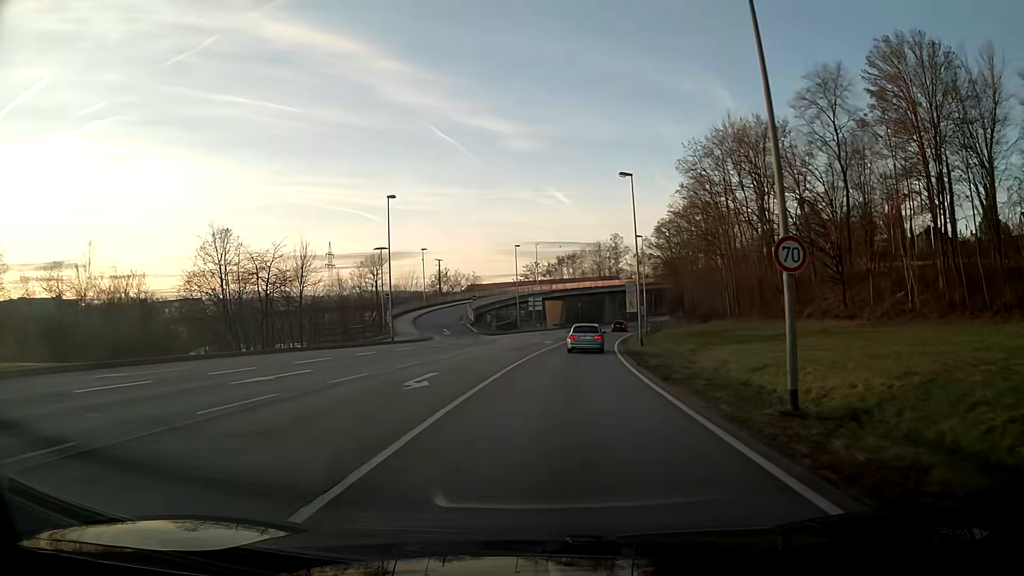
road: primary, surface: asphalt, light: Day
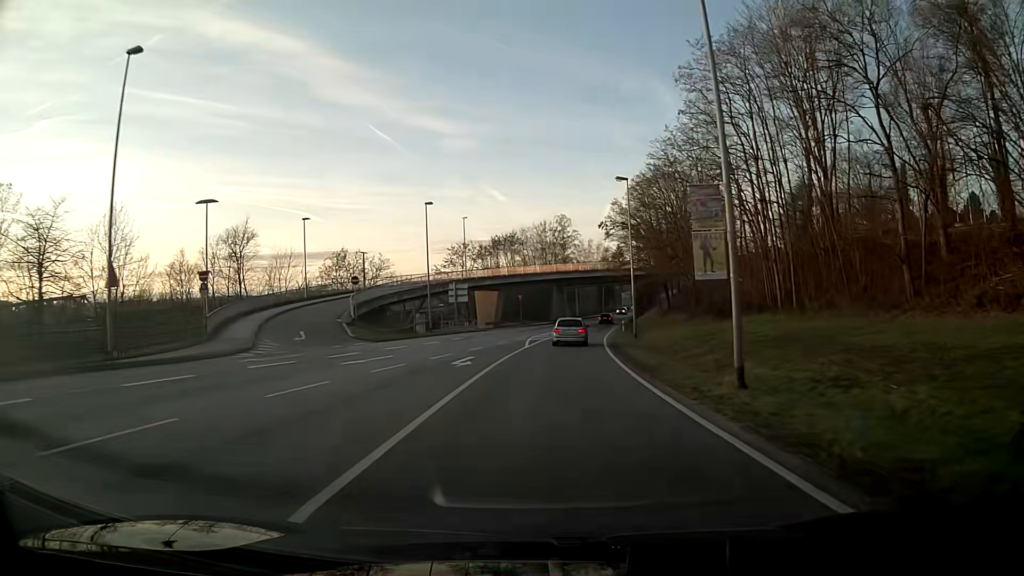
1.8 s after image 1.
(+1.3, +27.8) m; +5°
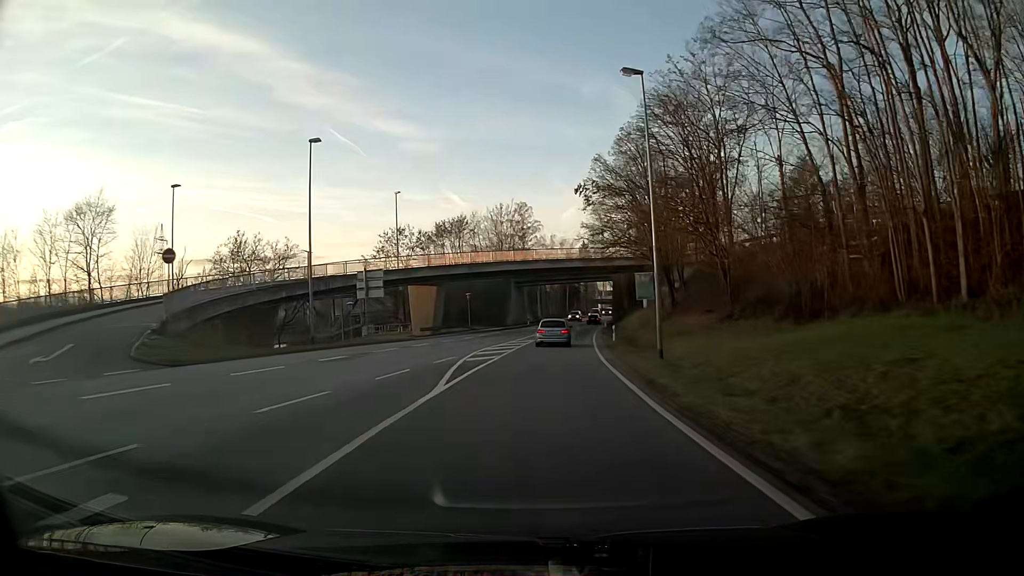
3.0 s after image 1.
(+0.6, +19.8) m; +3°
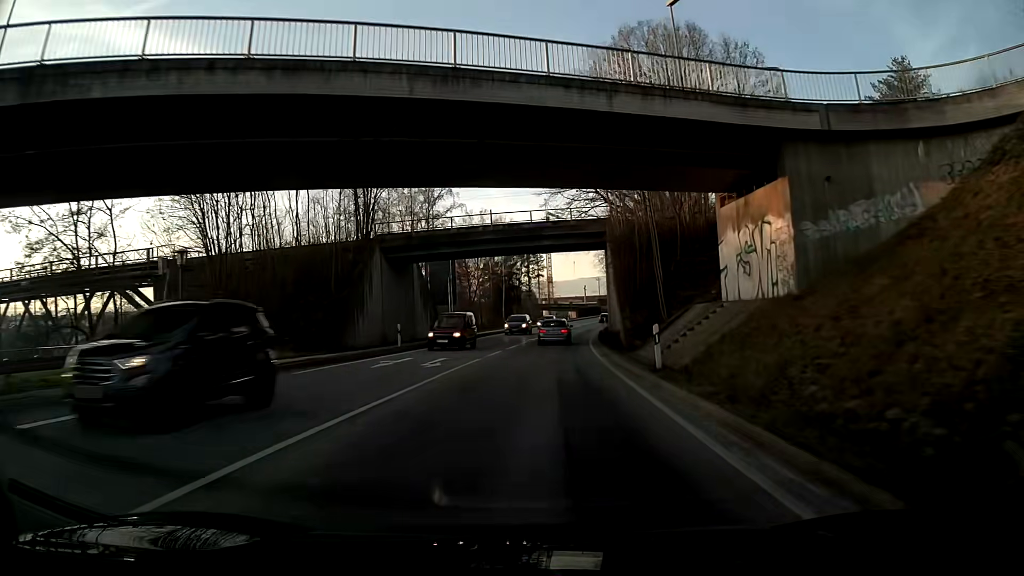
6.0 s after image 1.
(+2.0, +50.6) m; +4°
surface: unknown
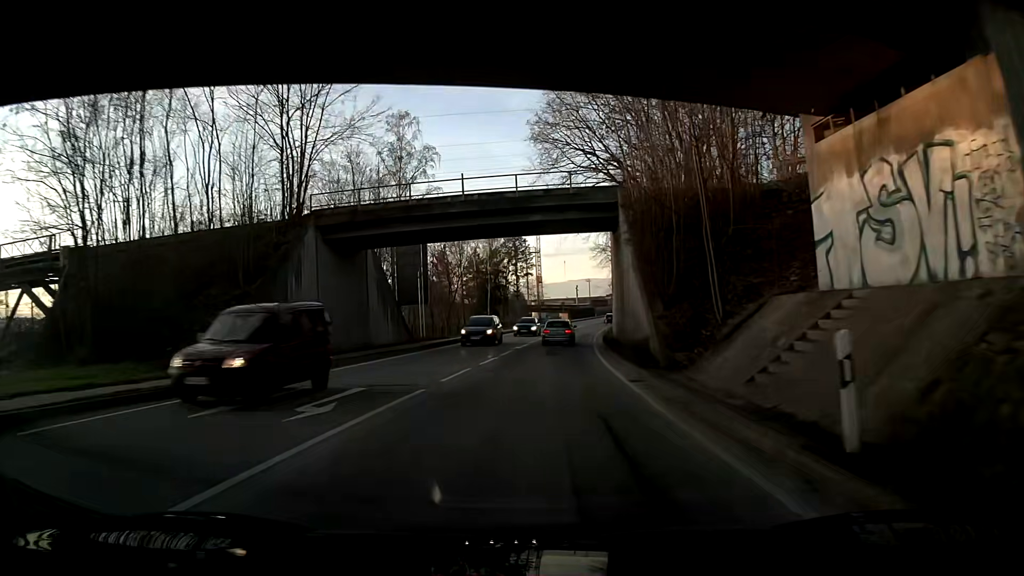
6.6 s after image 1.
(+0.1, +10.4) m; +1°
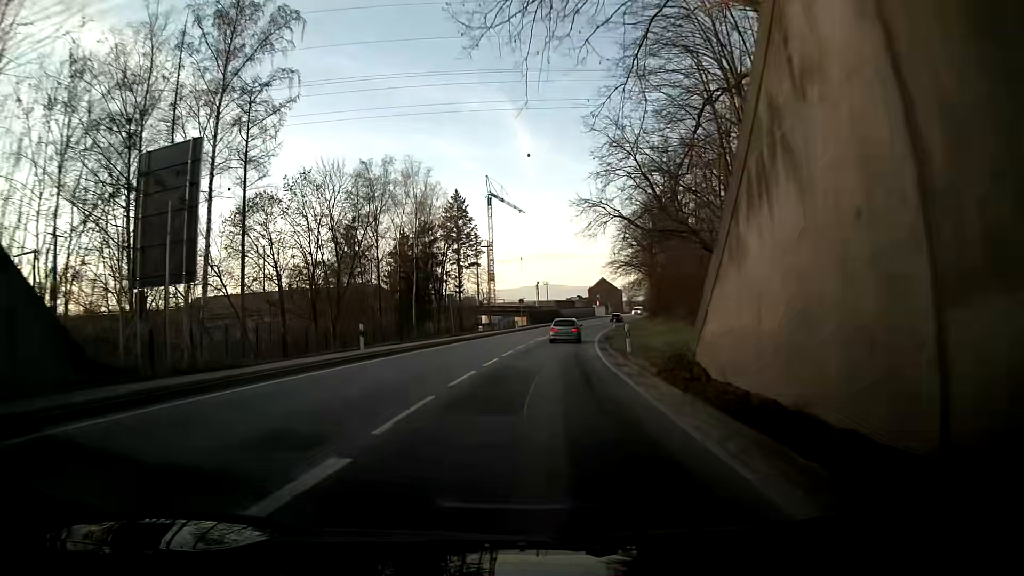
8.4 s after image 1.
(+1.5, +31.5) m; +6°
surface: asphalt
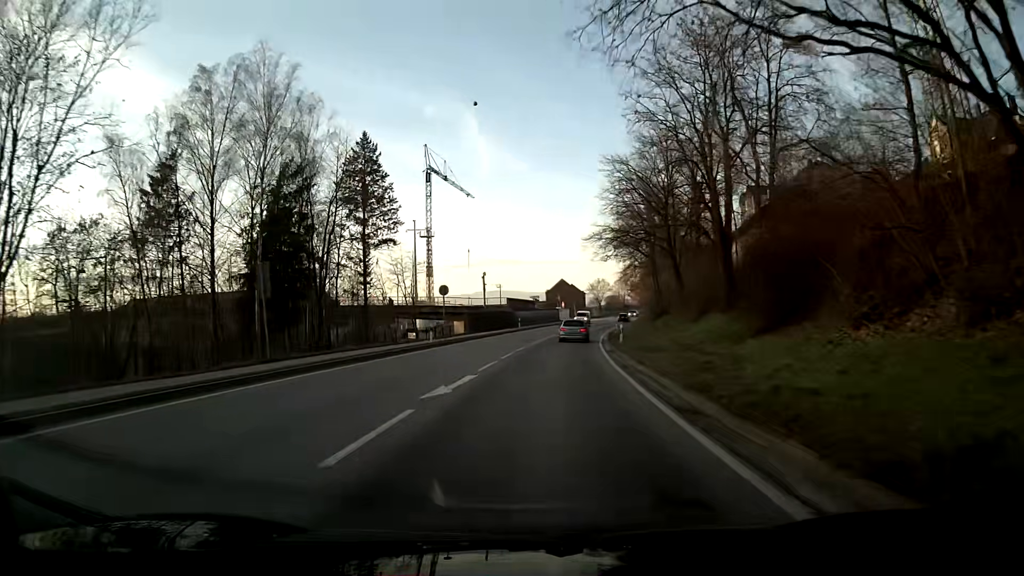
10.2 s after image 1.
(+0.9, +32.0) m; +3°
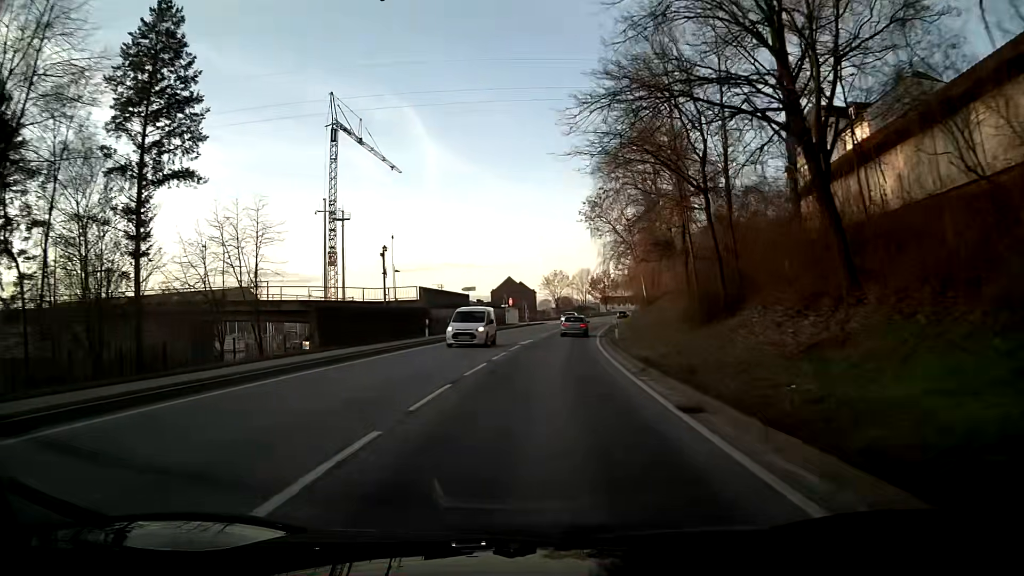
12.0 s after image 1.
(+1.3, +32.3) m; +5°
